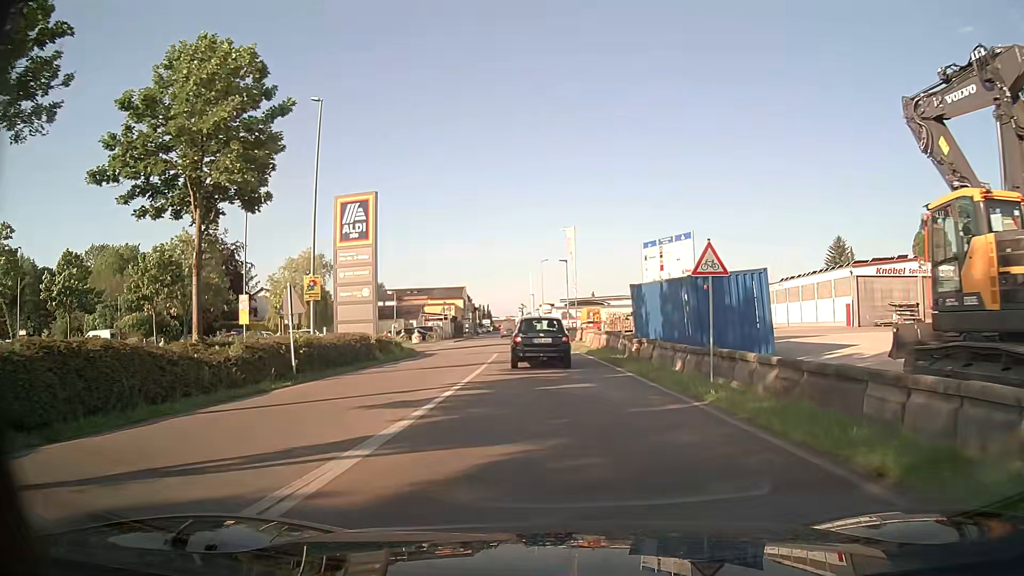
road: unclassified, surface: asphalt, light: Day
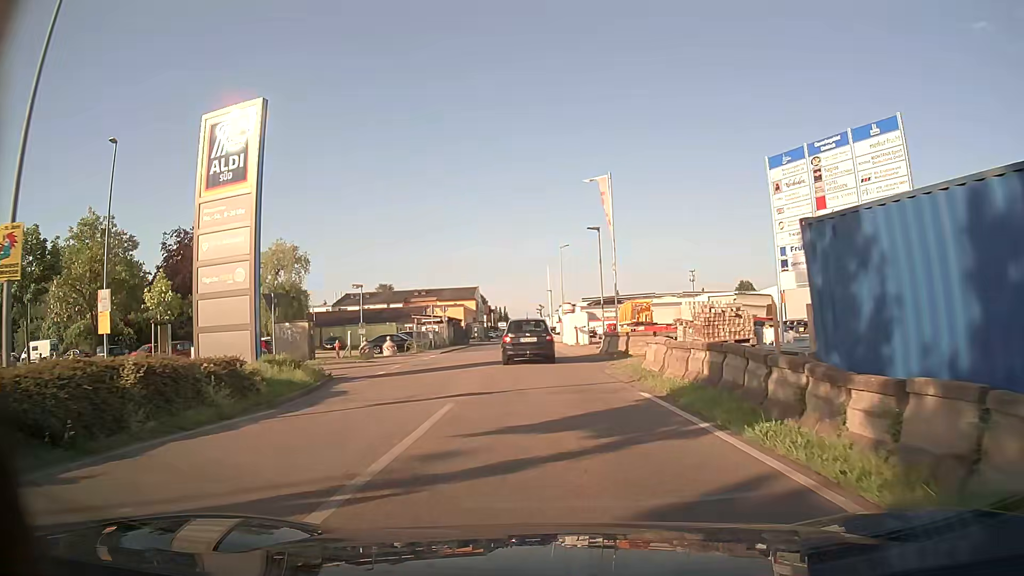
(-0.3, +15.6) m; -1°
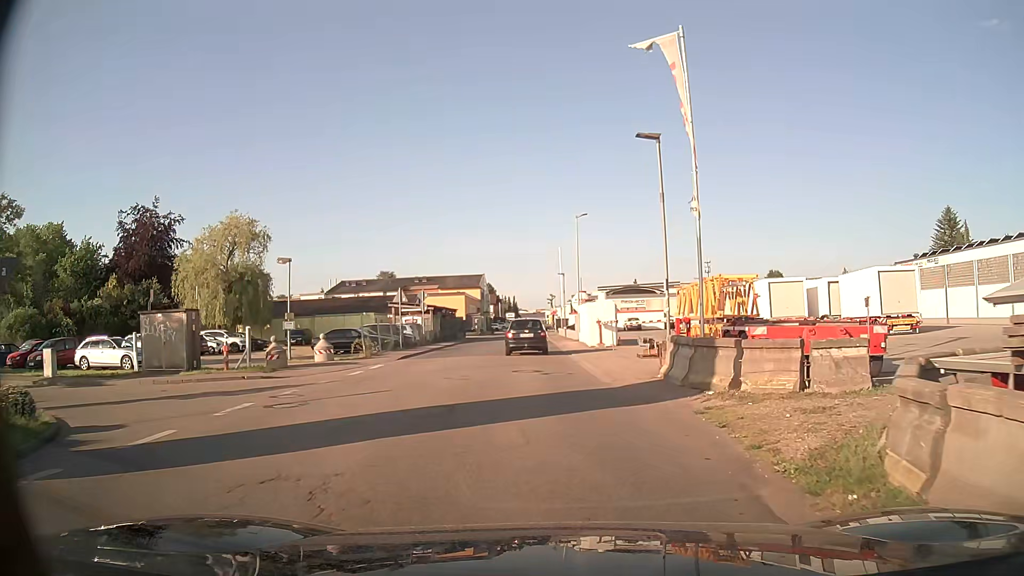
(-0.2, +13.4) m; -2°
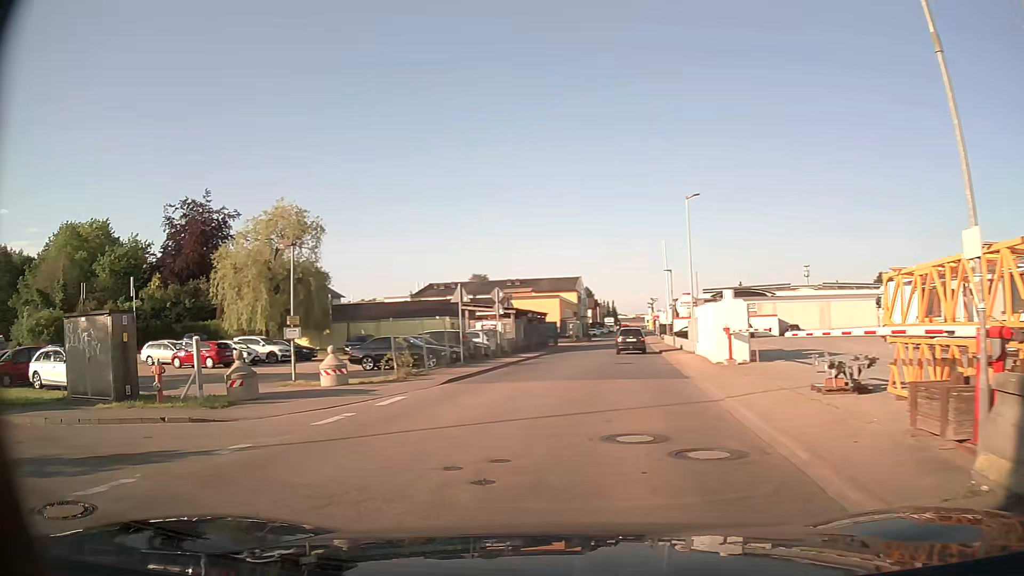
(-0.2, +8.7) m; -9°
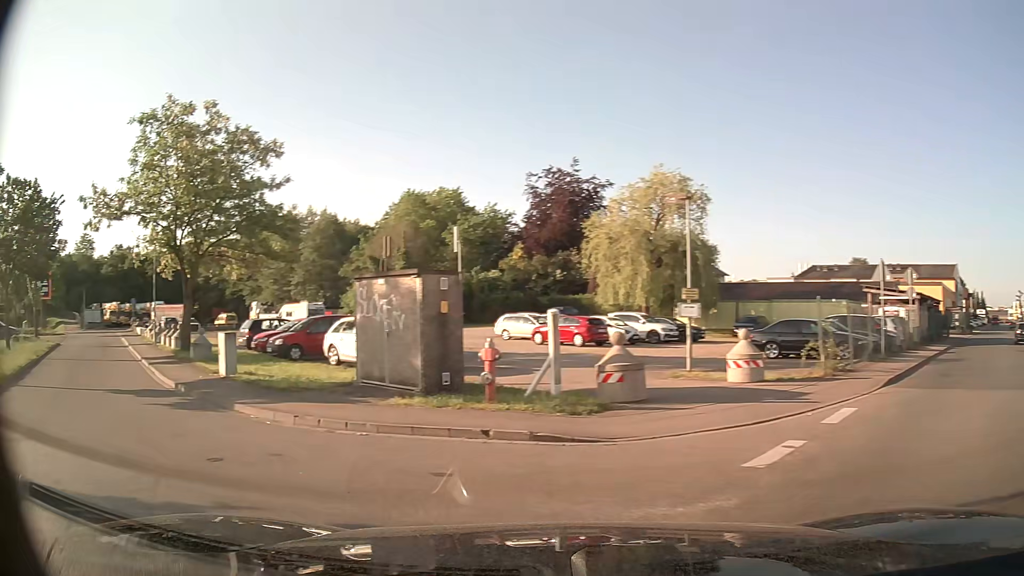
(-1.4, +4.6) m; -34°
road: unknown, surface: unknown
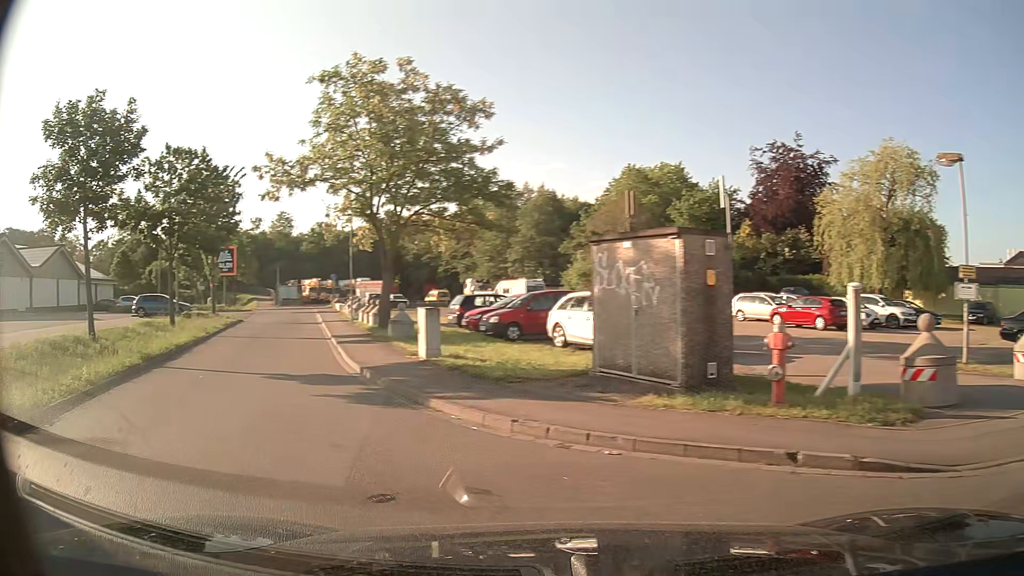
(-0.5, +2.7) m; -18°
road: service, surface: asphalt
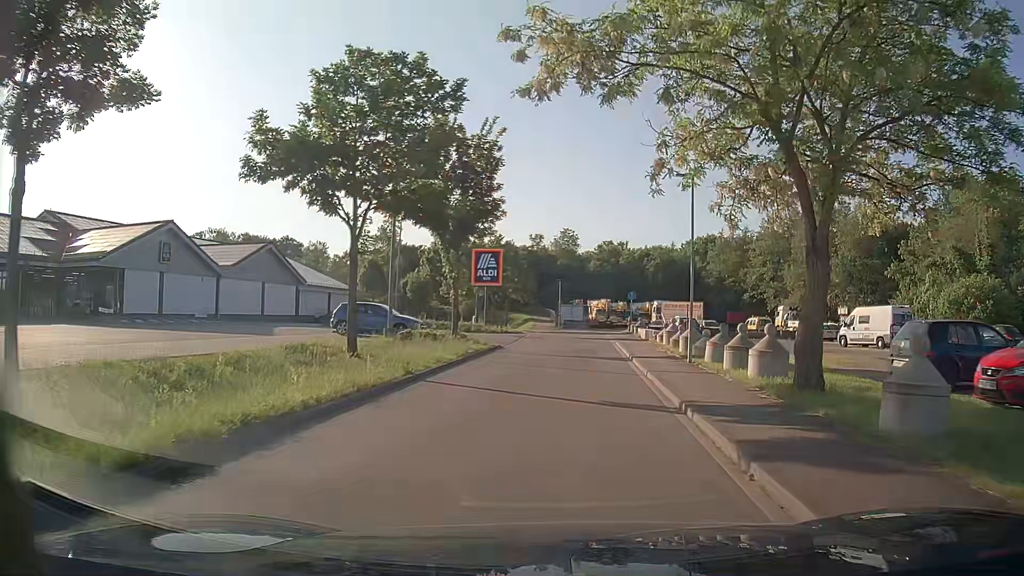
(-4.5, +13.5) m; -22°
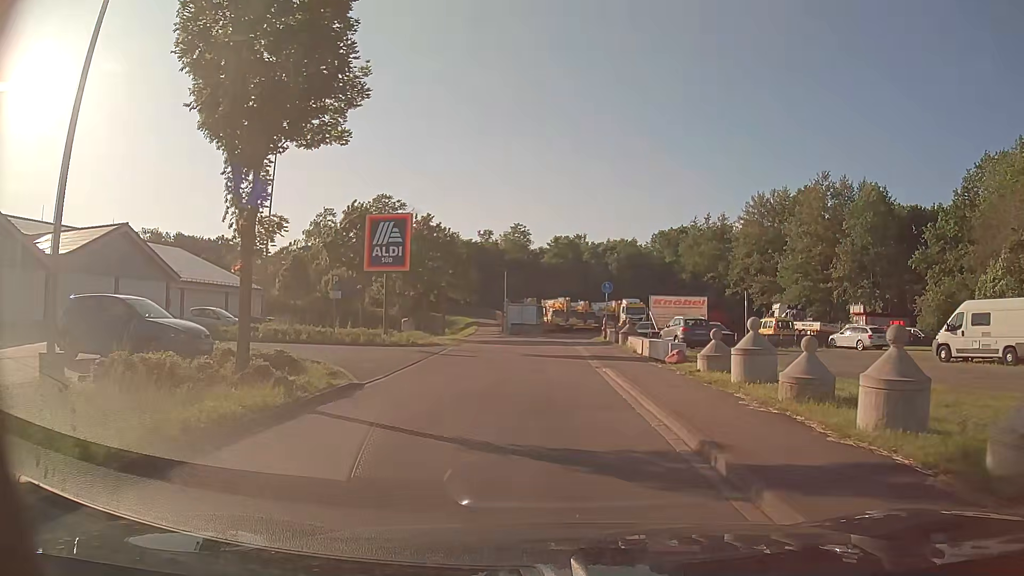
(+0.7, +15.9) m; +3°
